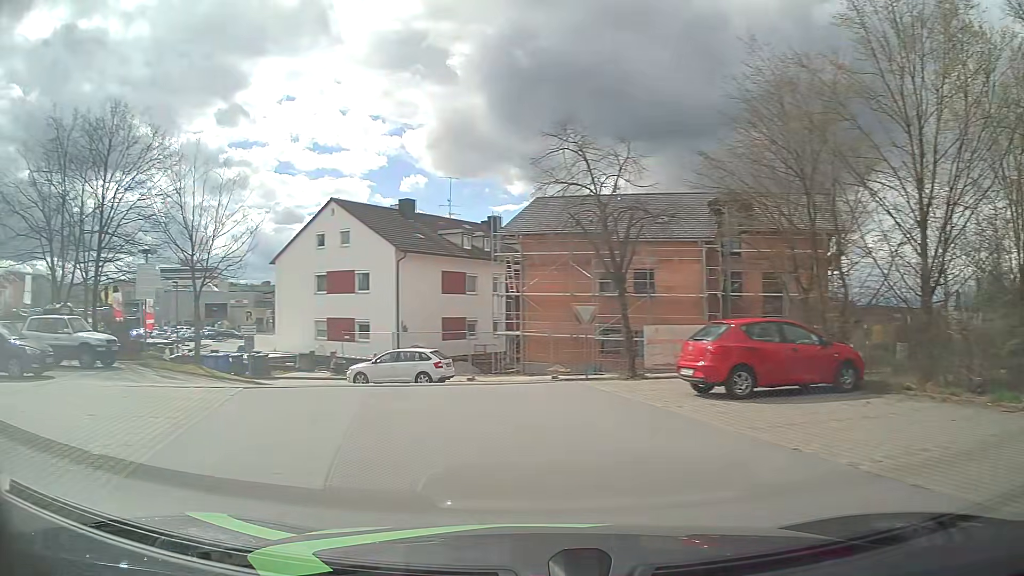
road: service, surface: asphalt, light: Day
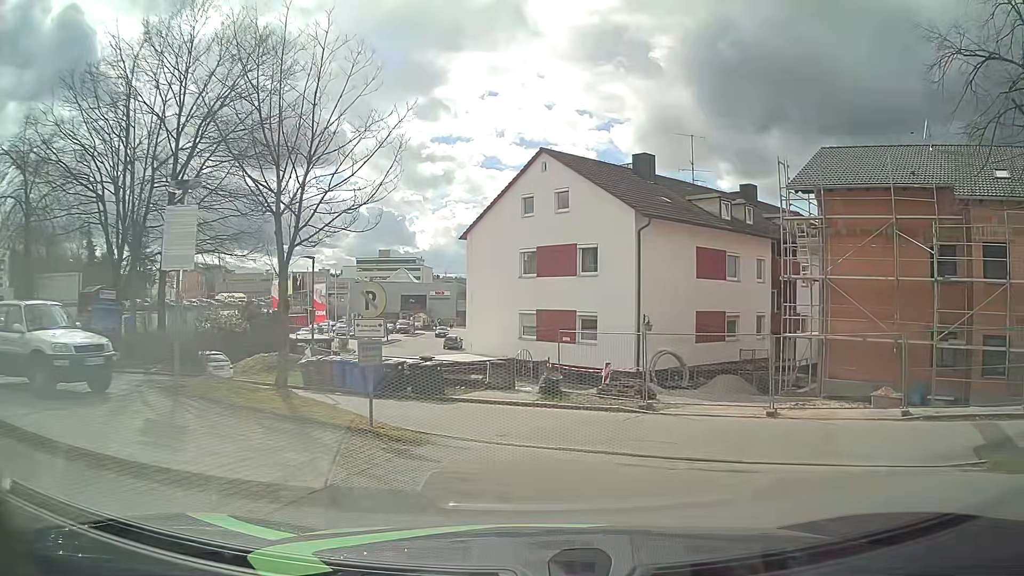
(-2.5, +11.1) m; -17°
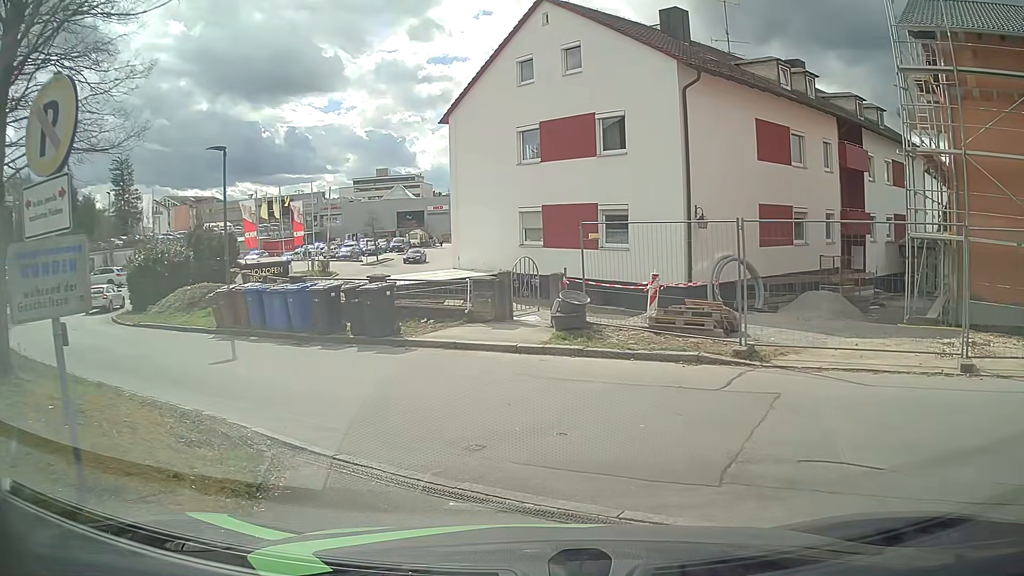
(0.0, +7.7) m; +1°
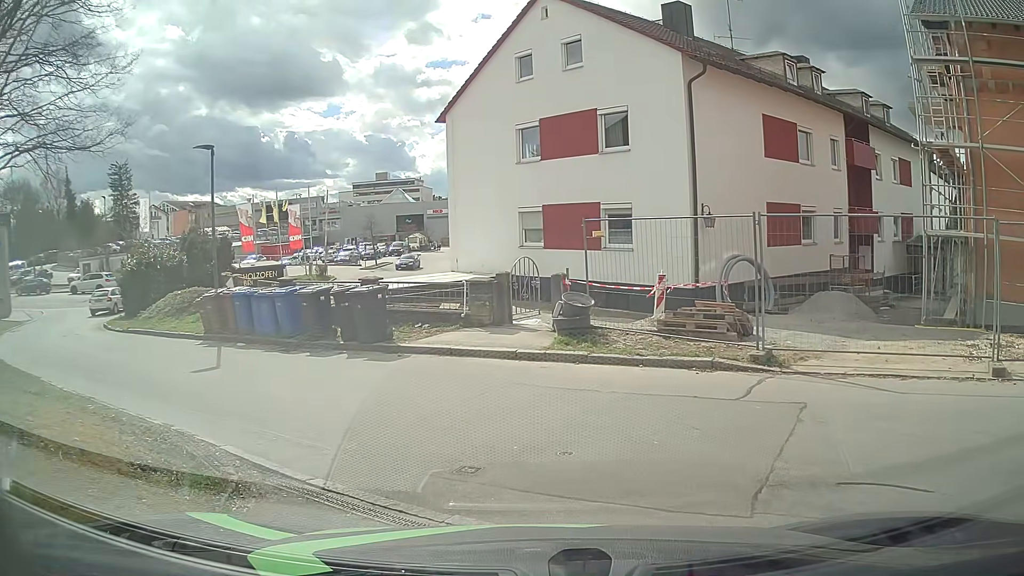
(0.0, +0.7) m; 0°
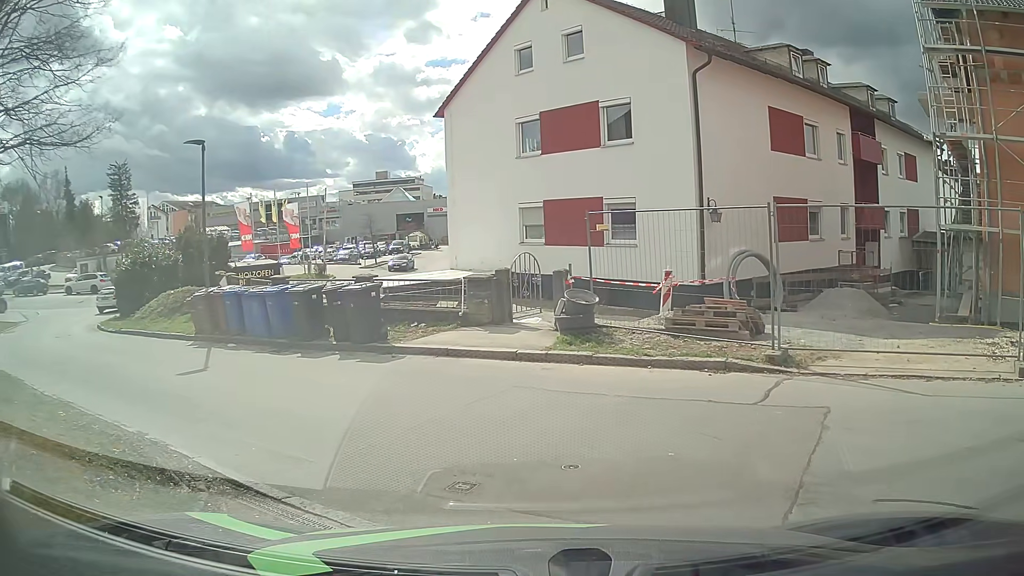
(0.0, +0.6) m; 0°
